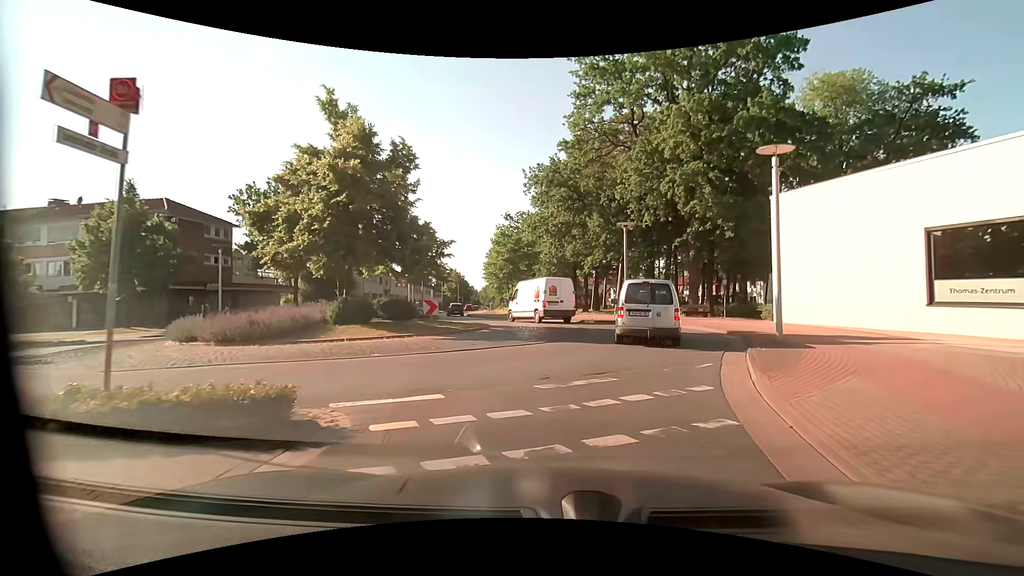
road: tertiary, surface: asphalt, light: Day
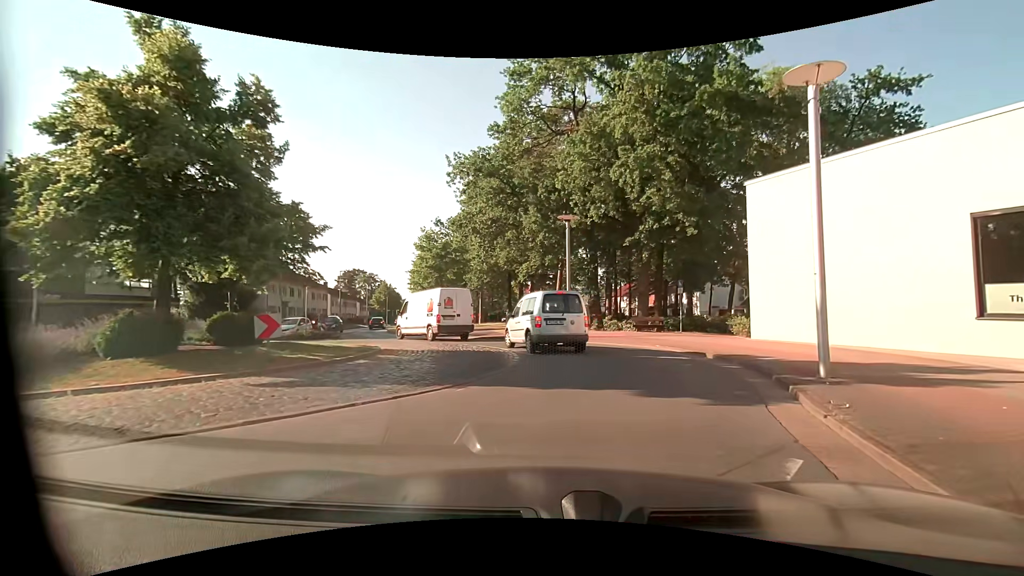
(+0.3, +6.2) m; +7°
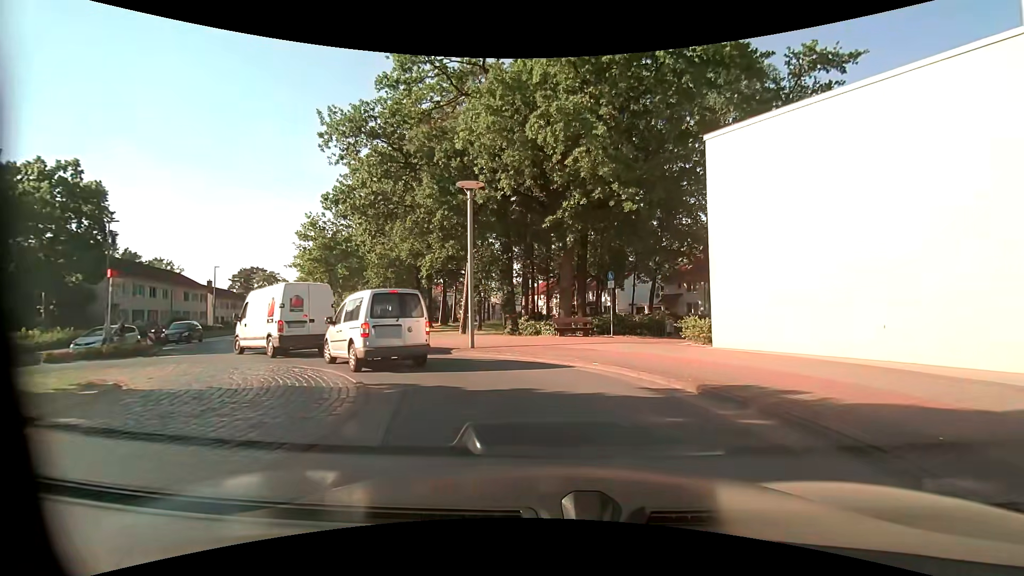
(+0.5, +6.3) m; +8°
